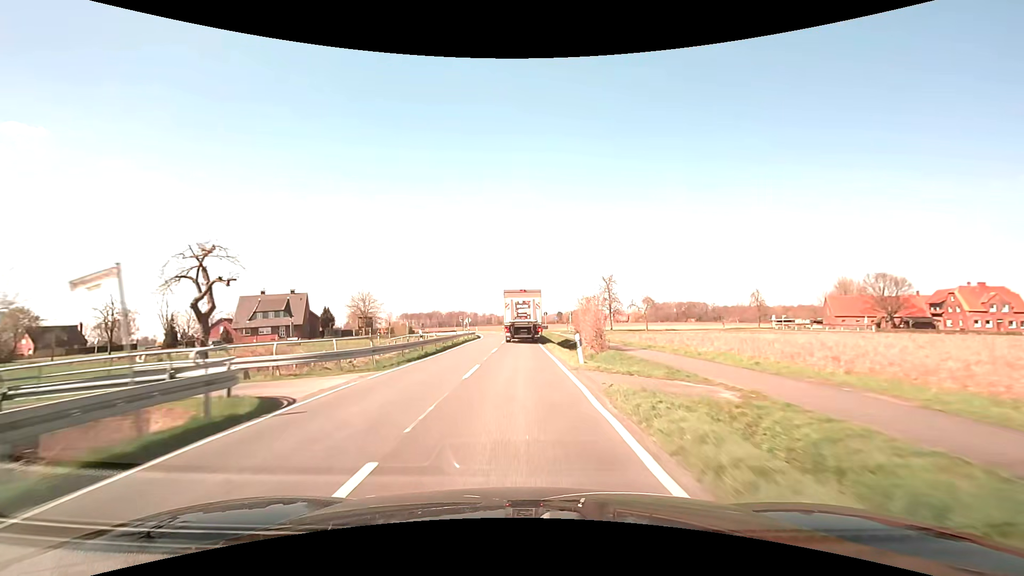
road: secondary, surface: asphalt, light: Day
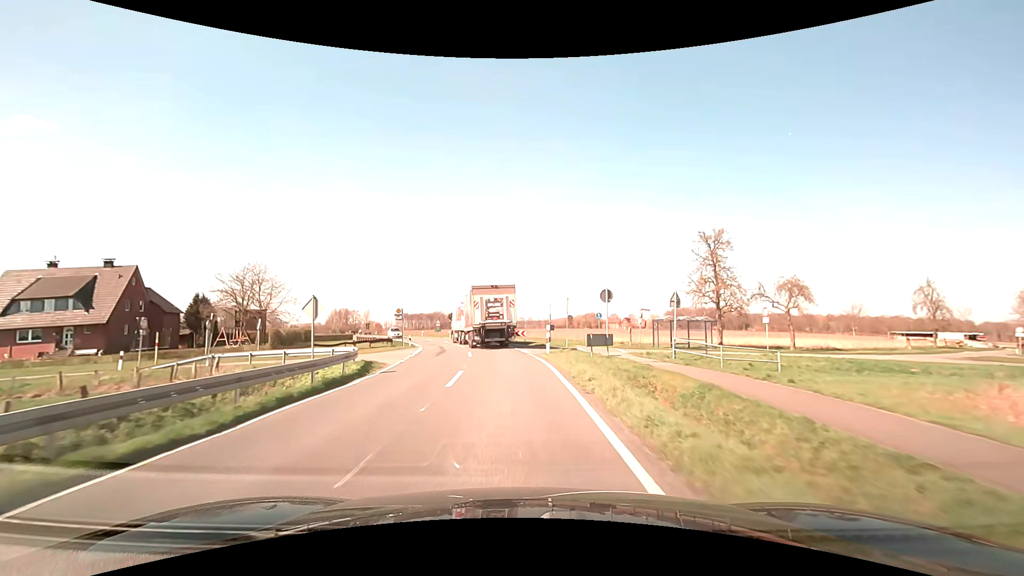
(-0.5, +48.7) m; -1°
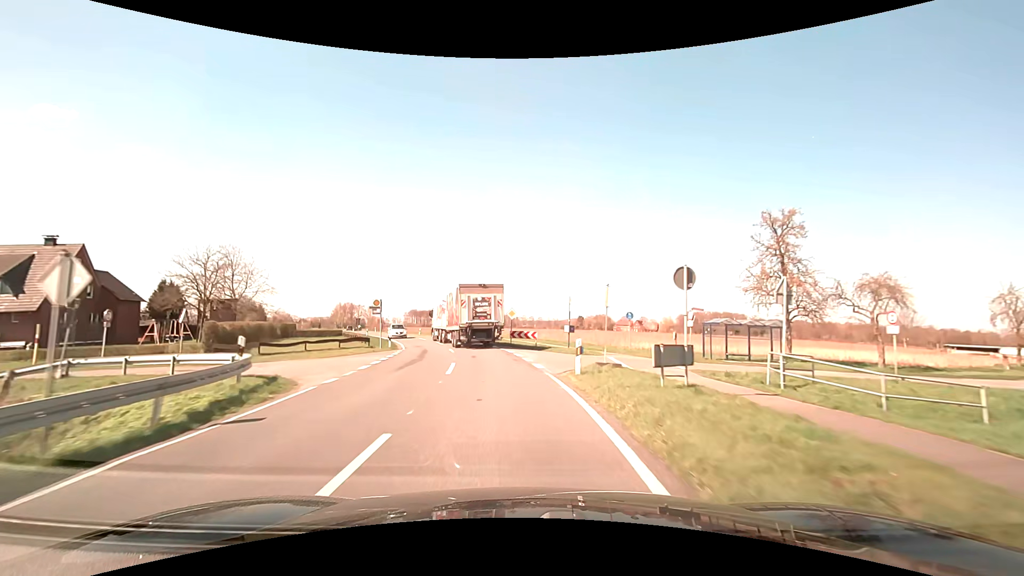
(0.0, +9.3) m; -1°
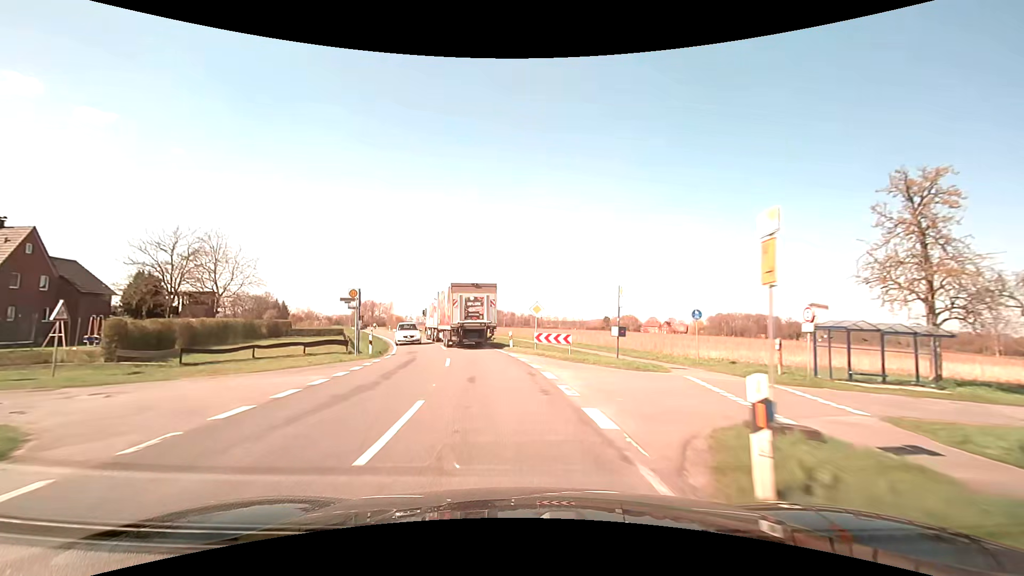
(-0.2, +9.3) m; -3°
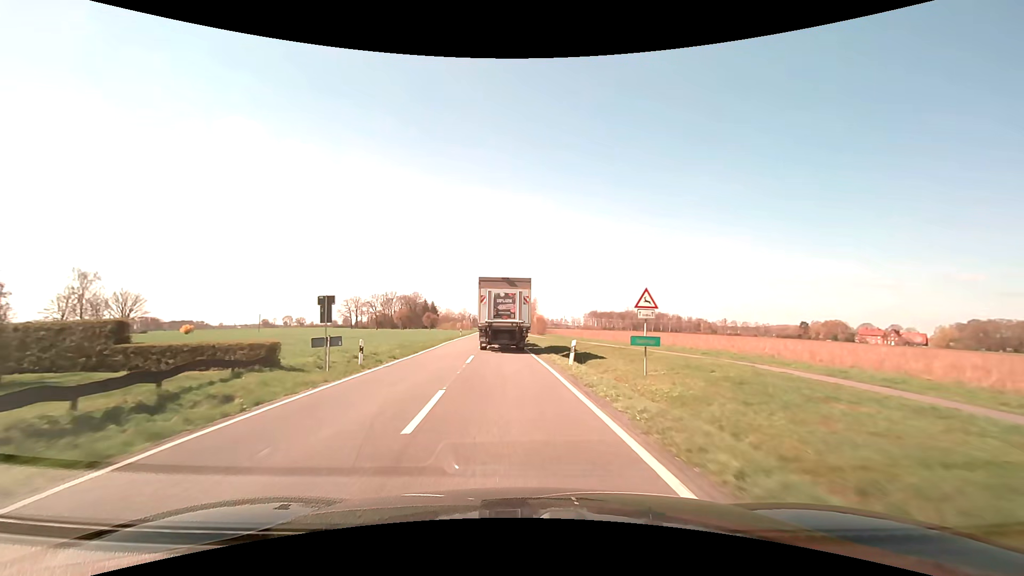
(-7.3, +46.2) m; -17°
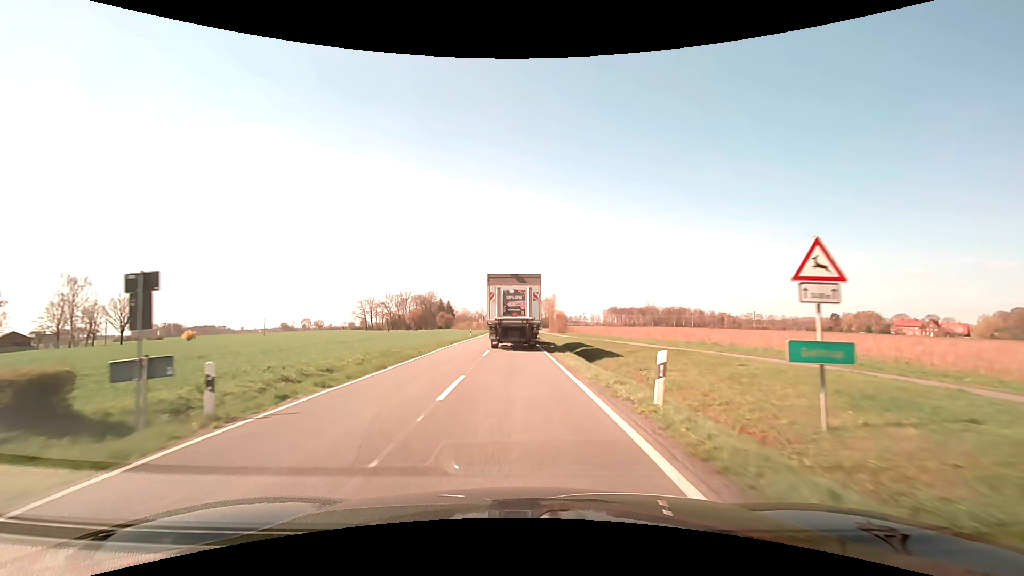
(-0.2, +9.3) m; -2°
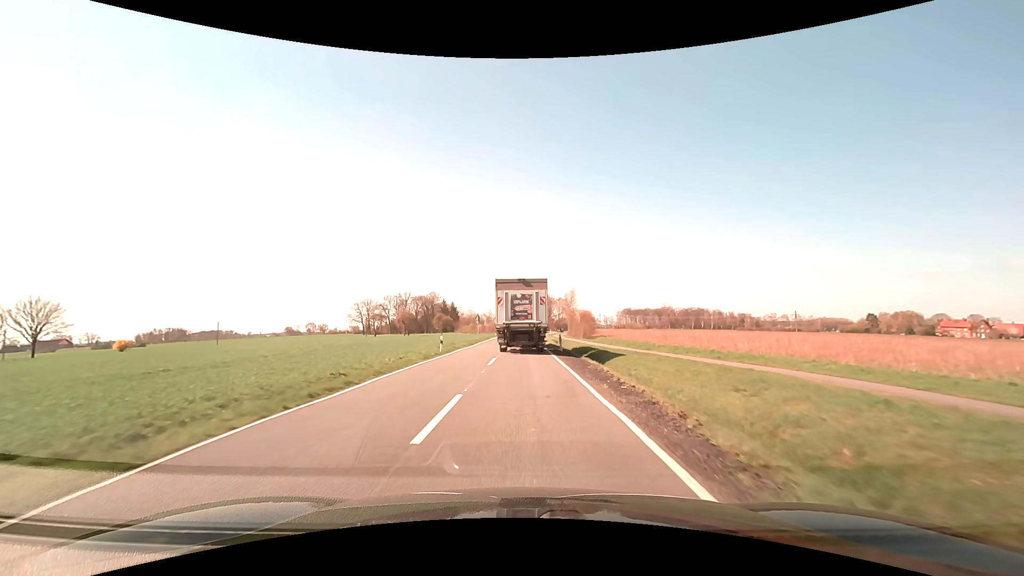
(-0.6, +26.8) m; -2°
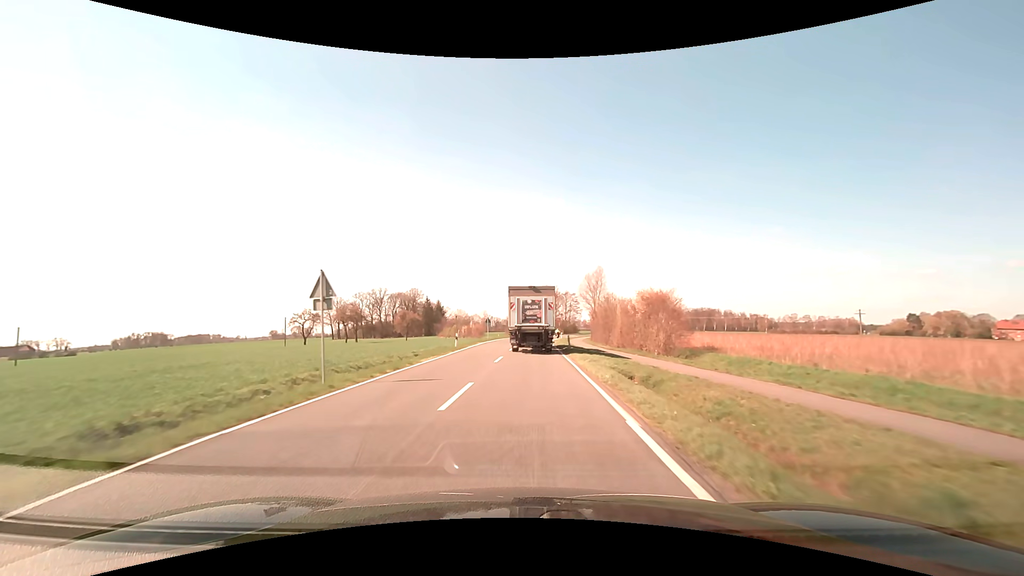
(+0.2, +44.6) m; 0°
(0, +10) (0, +20) (0, +30) (+1, +40) (+1, +50) (+2, +60) (+3, +70) (+4, +80) (+5, +90) (+6, +100) m
